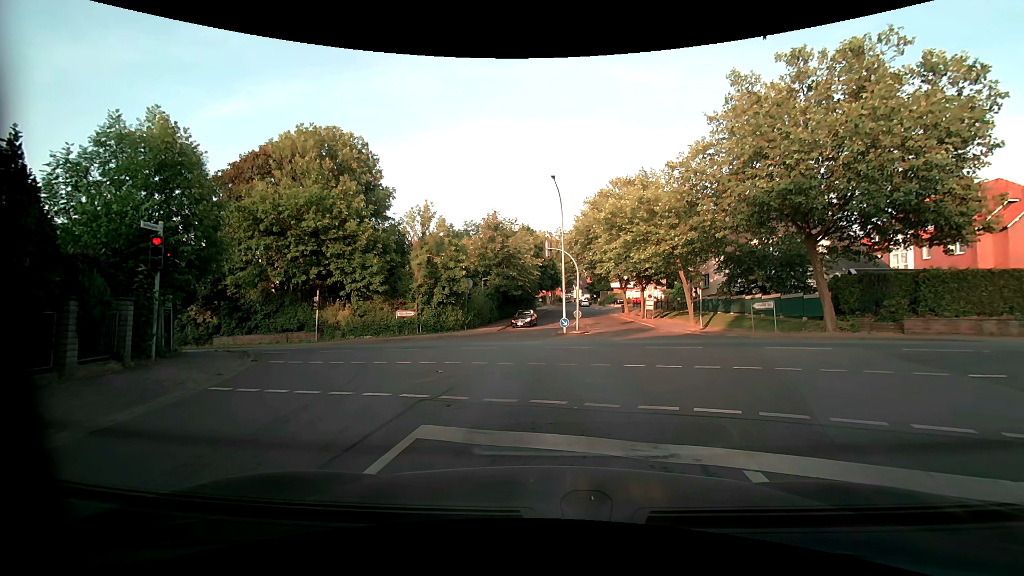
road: residential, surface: asphalt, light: Day
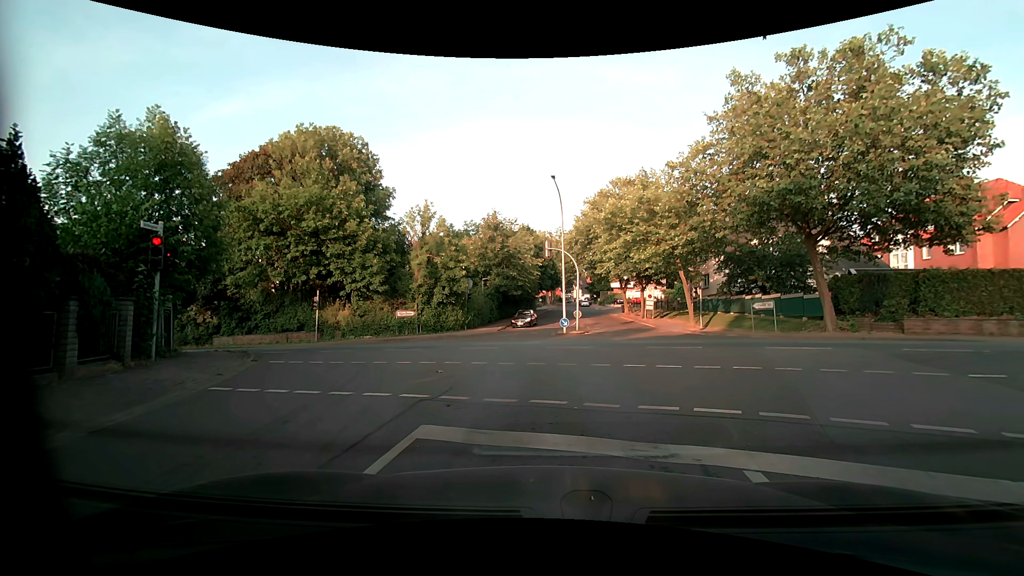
(0.0, 0.0) m; 0°
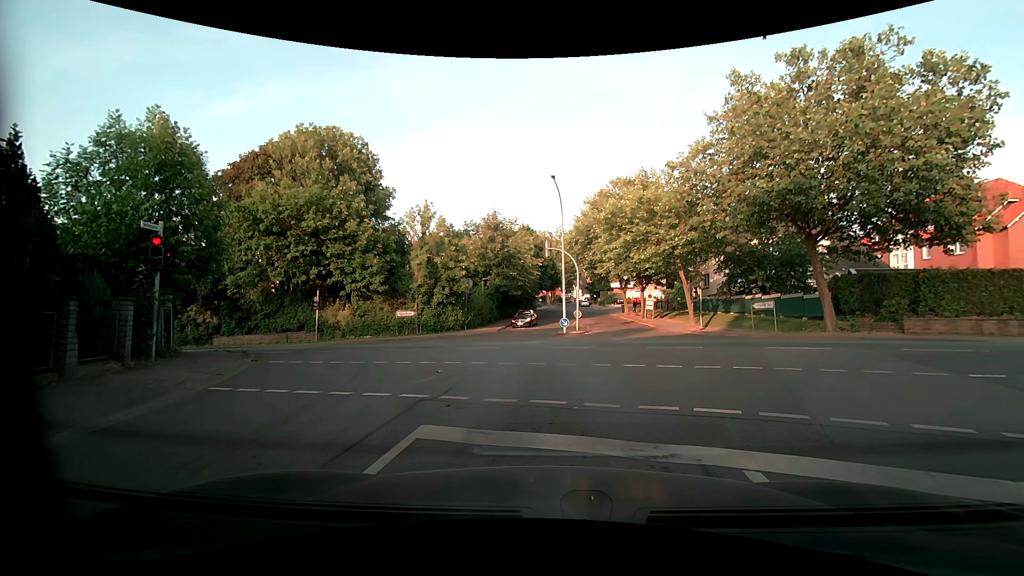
(0.0, 0.0) m; 0°
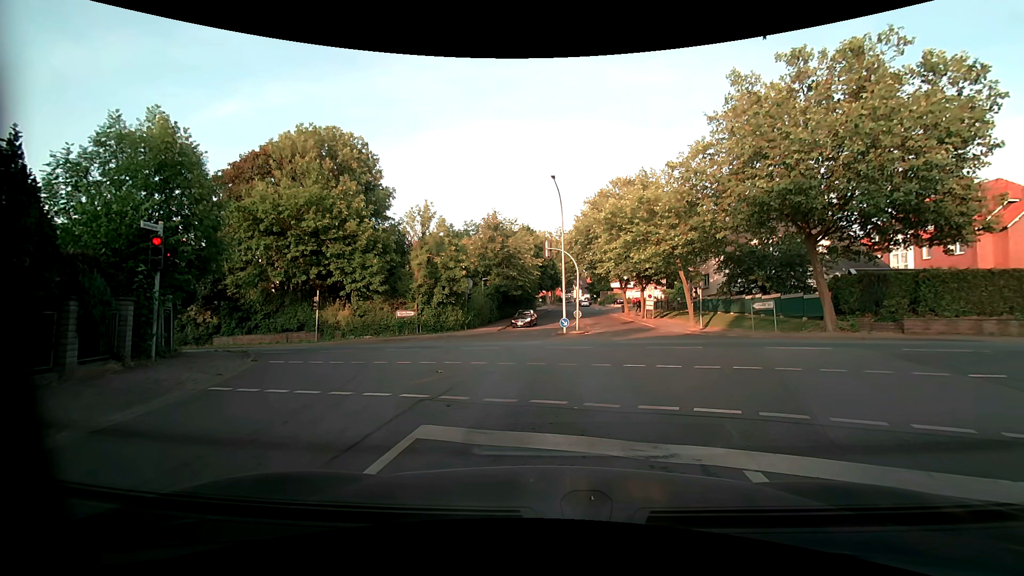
(0.0, 0.0) m; 0°
